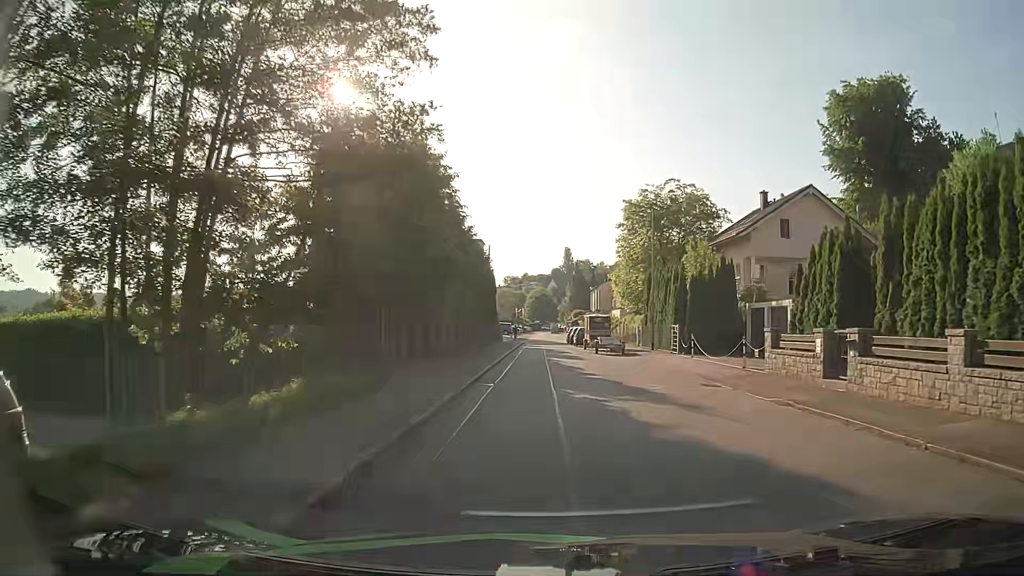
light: Day
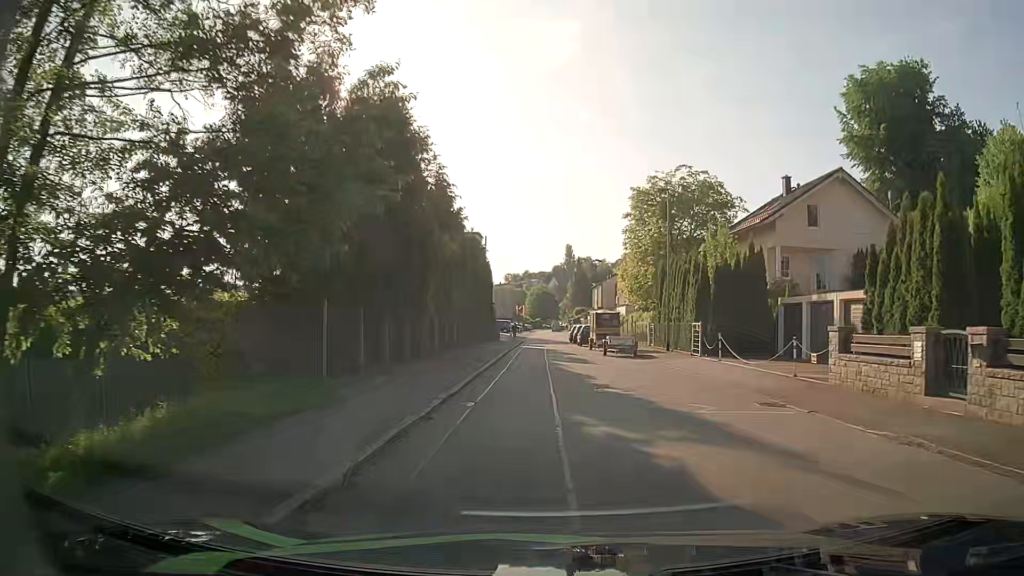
(0.0, +4.6) m; 0°
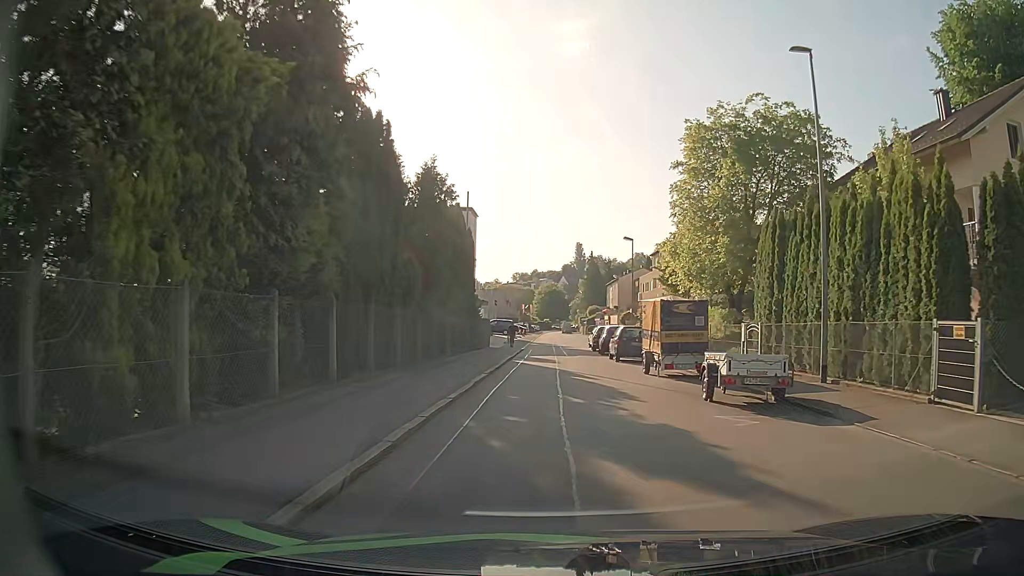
(-0.1, +18.7) m; -1°
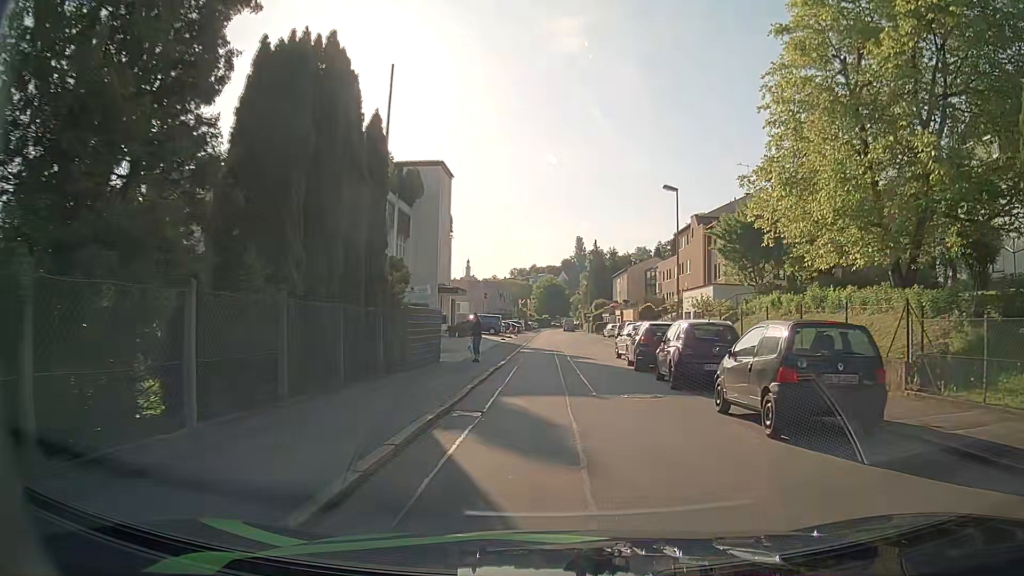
(+0.1, +18.7) m; +1°
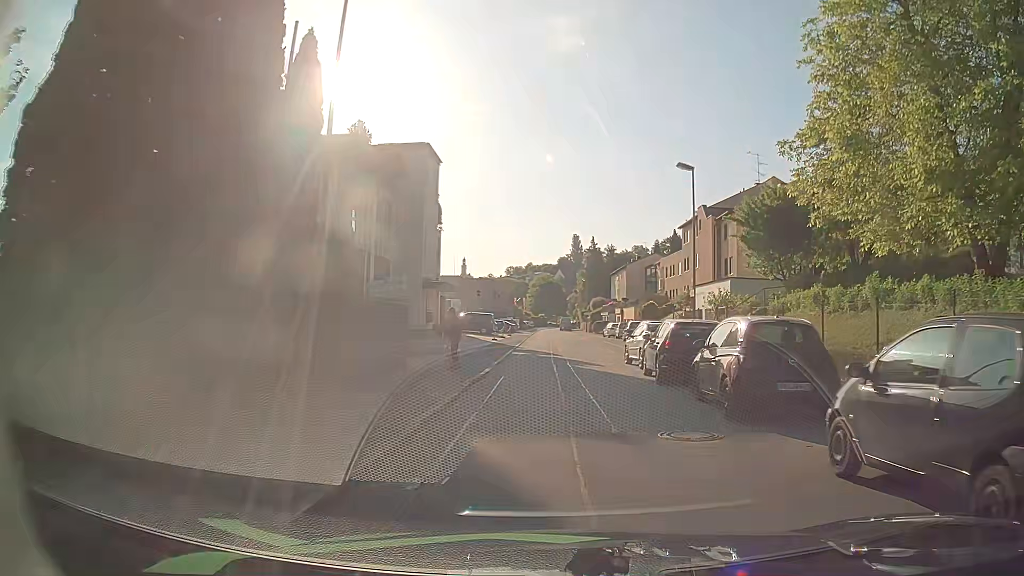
(0.0, +4.7) m; 0°
